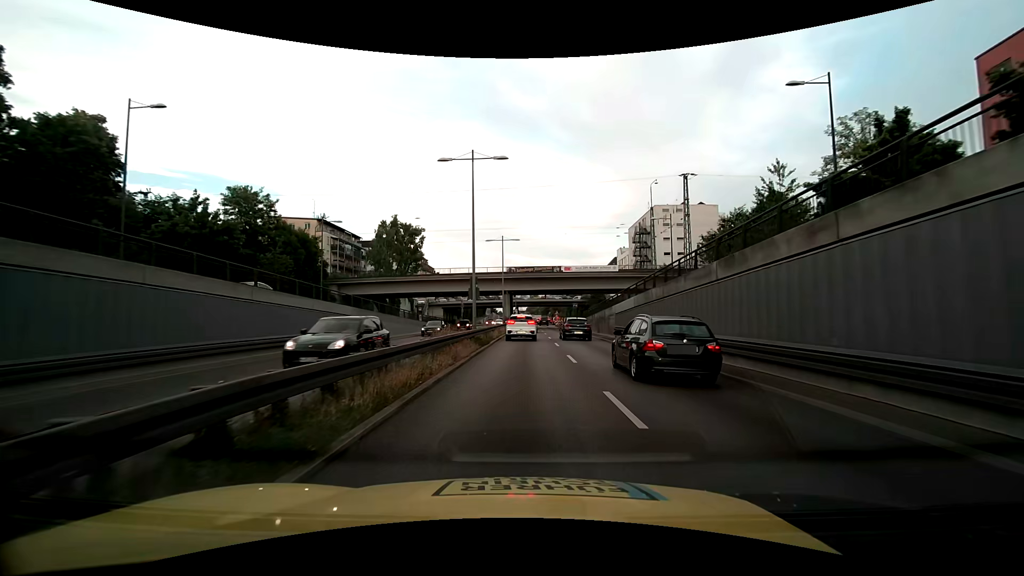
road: trunk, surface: asphalt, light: Day
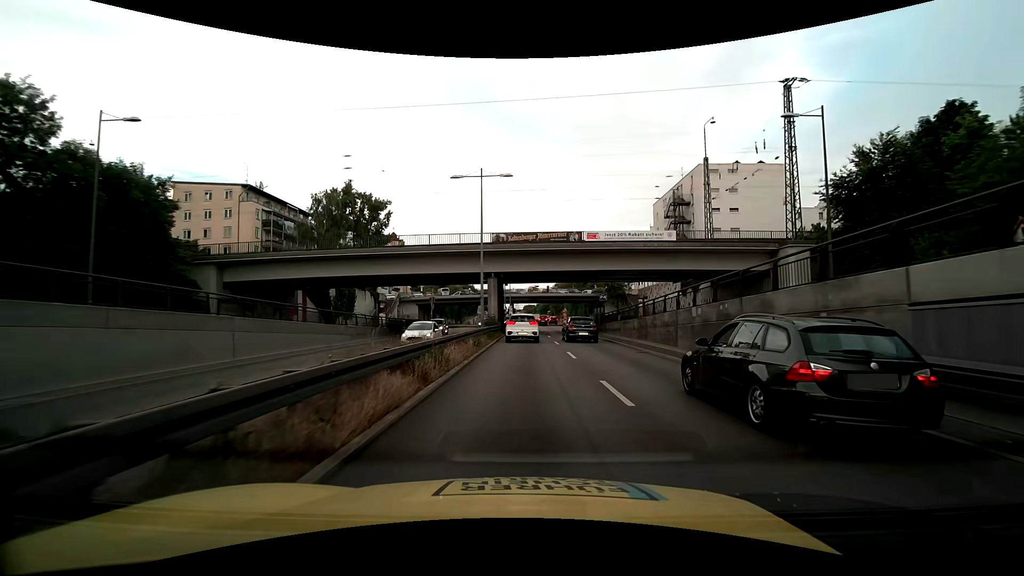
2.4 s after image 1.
(-0.1, +25.6) m; 0°
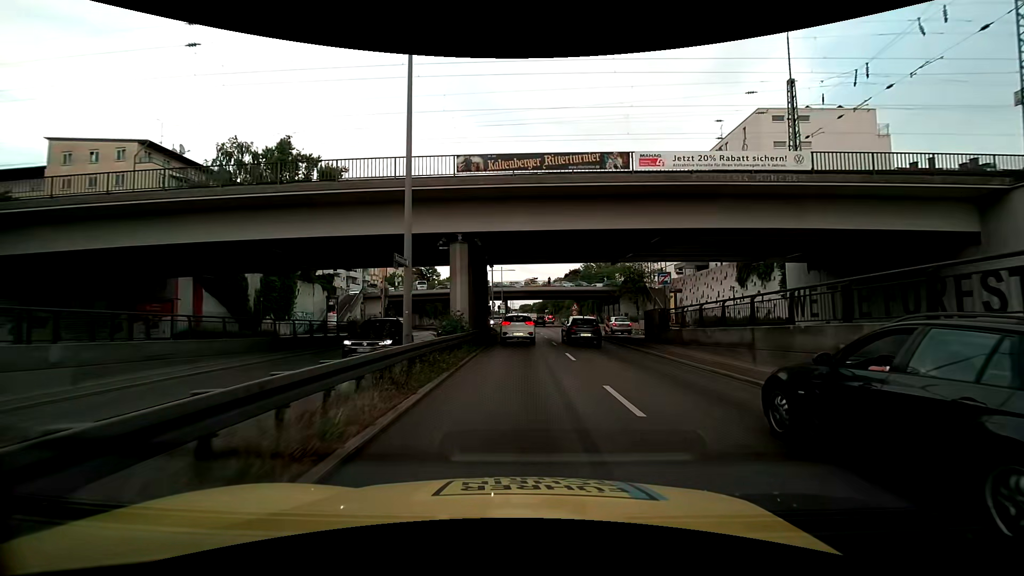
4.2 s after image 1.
(+0.2, +18.9) m; +1°
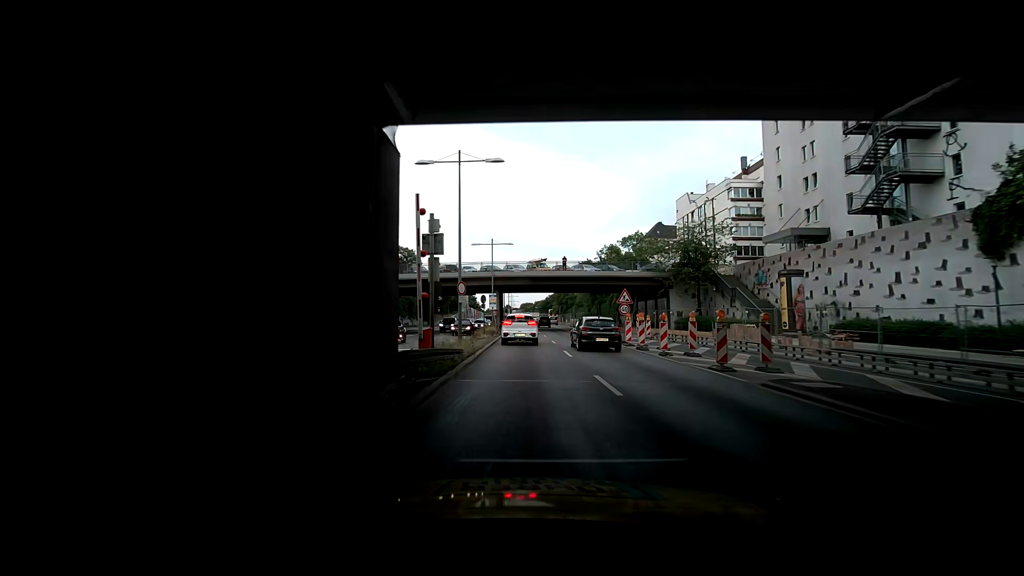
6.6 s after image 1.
(0.0, +25.3) m; -1°
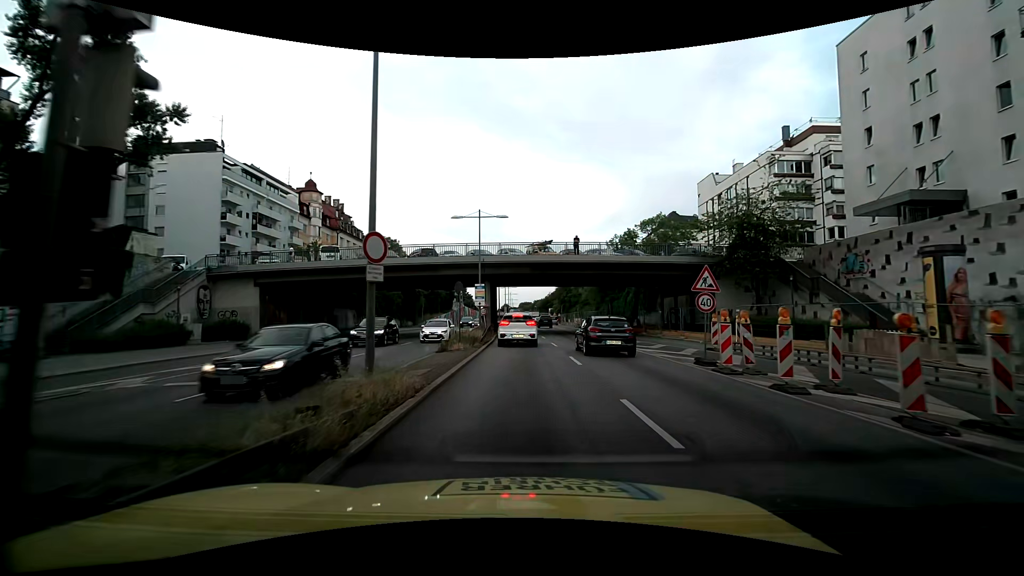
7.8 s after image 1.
(0.0, +12.4) m; +1°
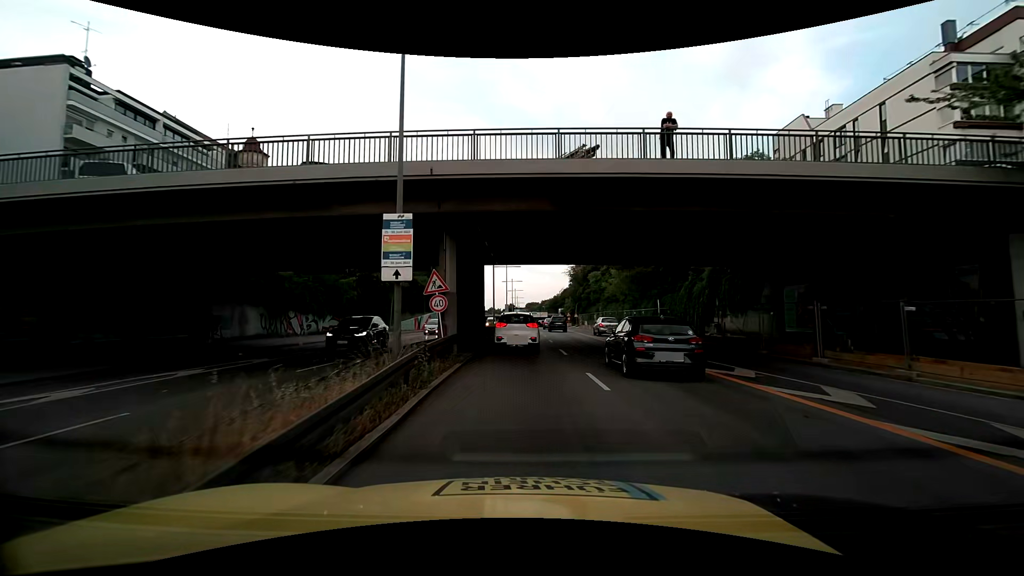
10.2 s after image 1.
(-0.2, +23.0) m; -1°
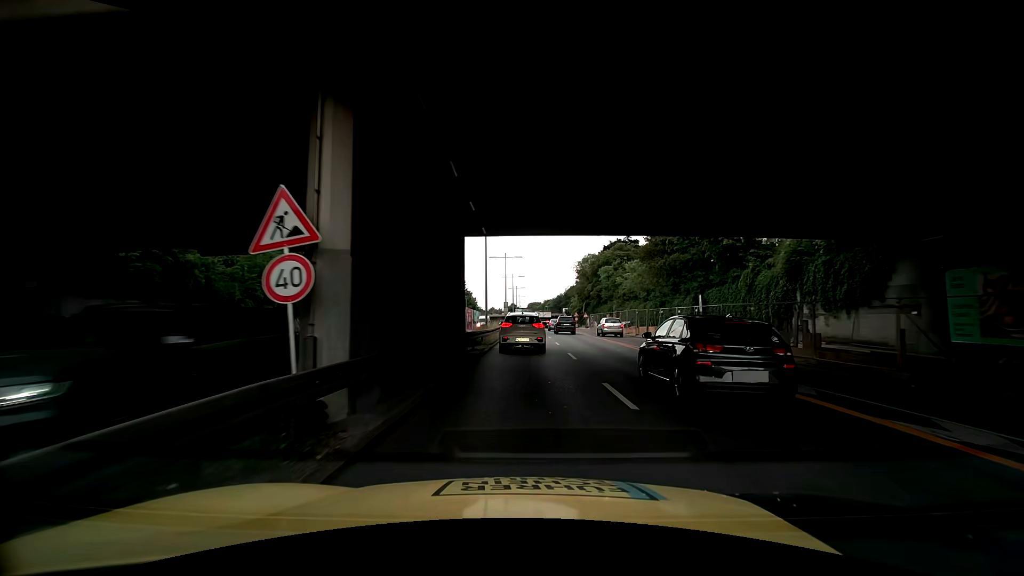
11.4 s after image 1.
(0.0, +11.0) m; 0°
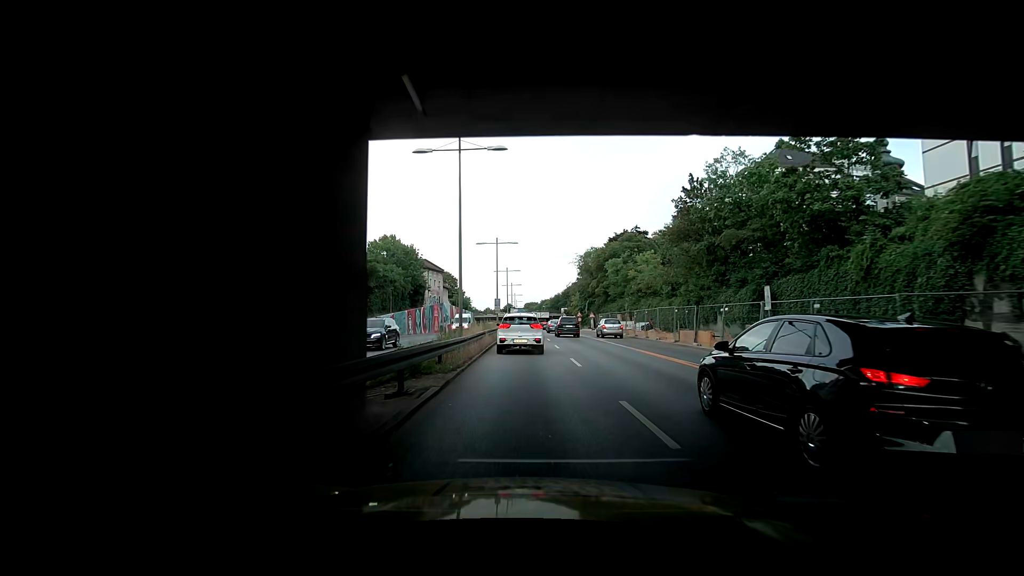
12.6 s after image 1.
(-0.1, +11.2) m; 0°
(0, +10) (0, +20) (0, +30) (+1, +40) (+1, +50) (+1, +60) (+1, +70) (+1, +80) (+1, +90) (+2, +100) m
